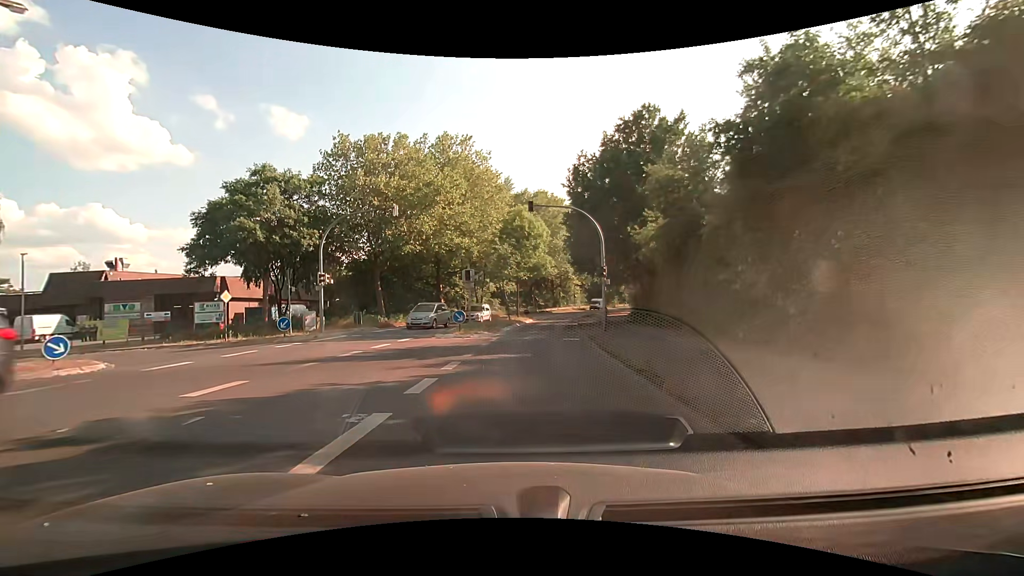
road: tertiary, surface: asphalt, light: Day
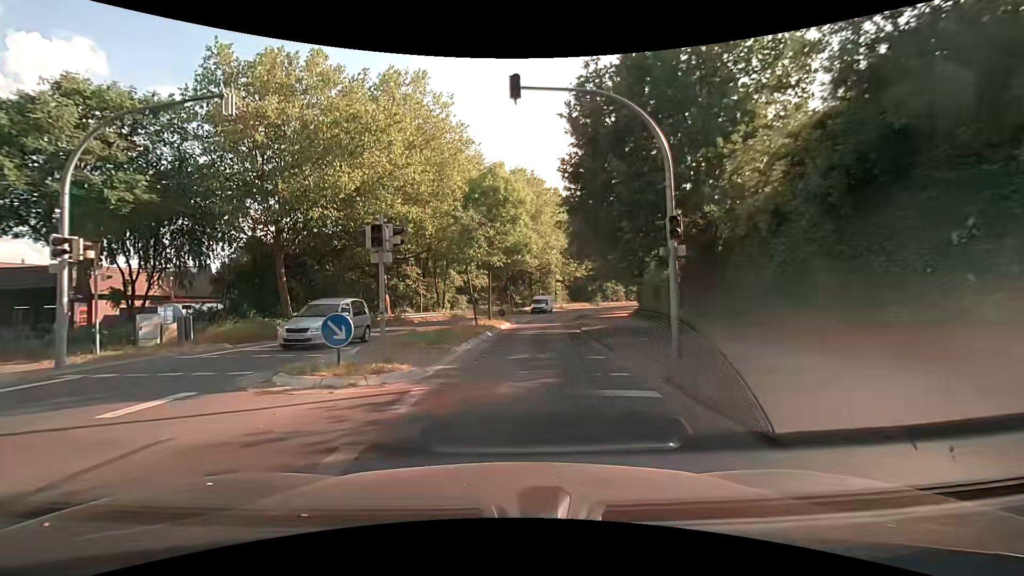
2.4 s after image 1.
(+0.5, +13.9) m; +5°
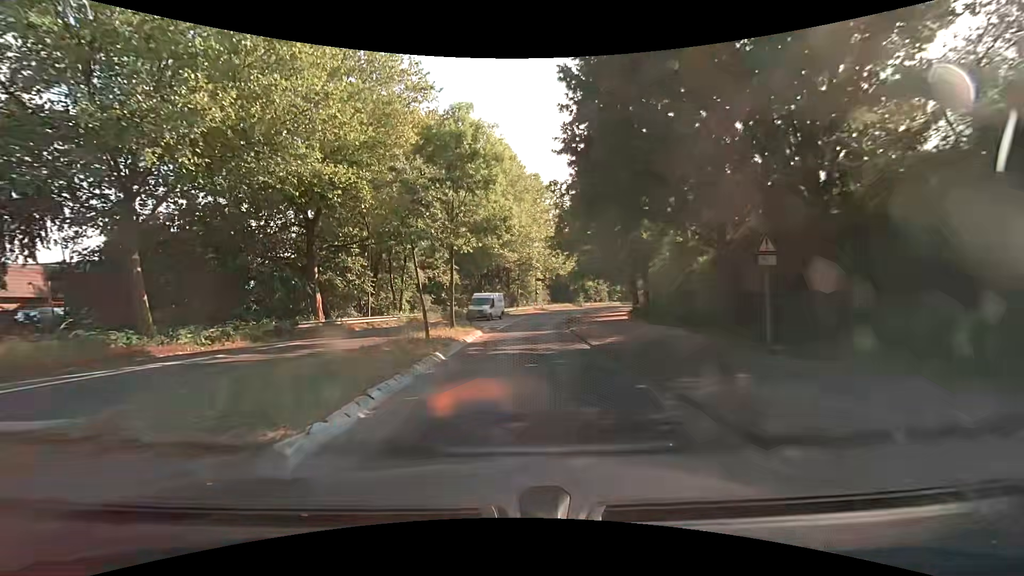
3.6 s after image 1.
(+0.1, +9.4) m; +1°
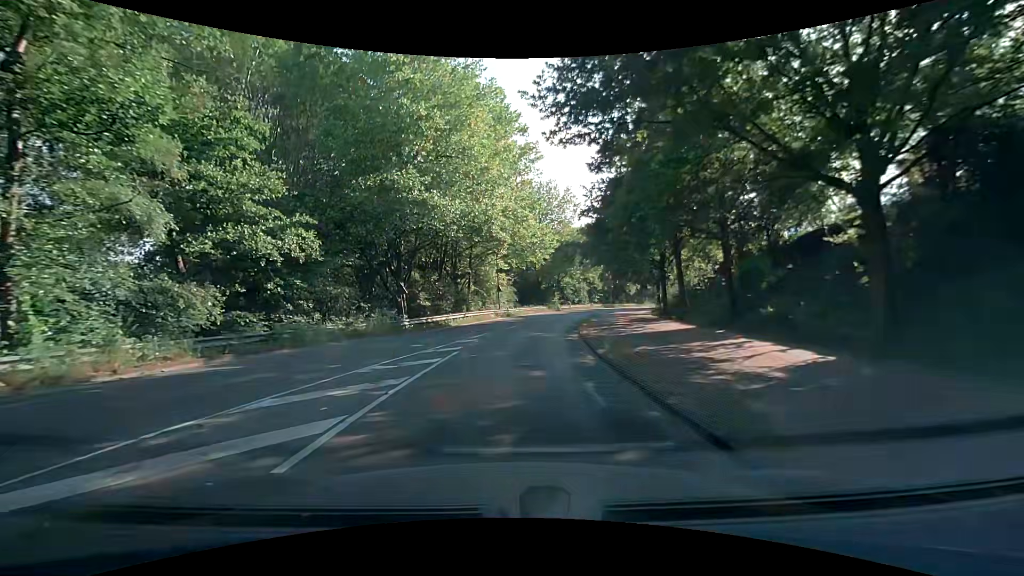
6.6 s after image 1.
(+1.5, +28.5) m; +5°
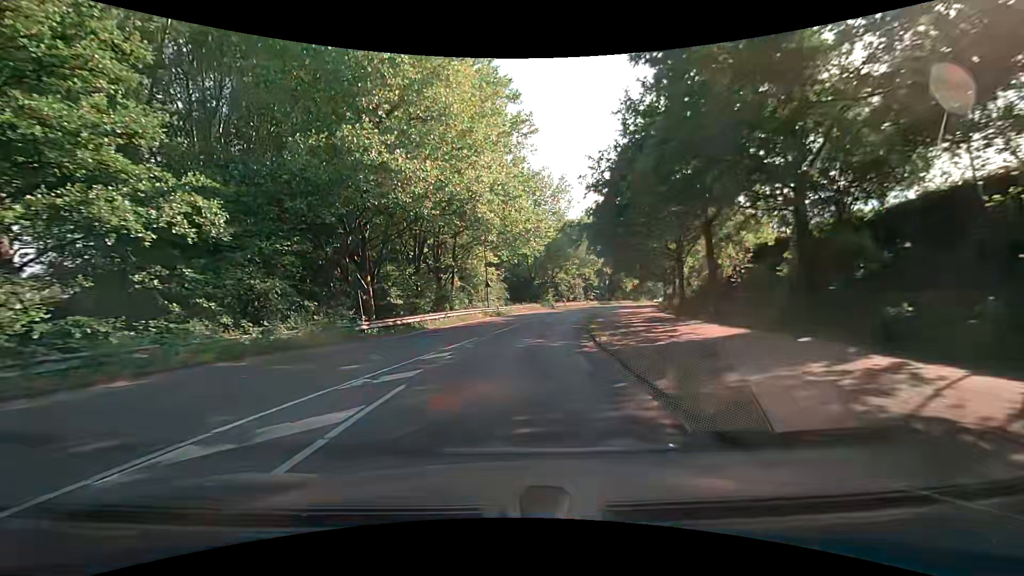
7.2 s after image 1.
(0.0, +6.4) m; +1°
(0, +10) (+1, +20) (+2, +30) (+4, +40) (+6, +49) (+9, +59) (+12, +69) (+15, +78) (+19, +87) (+23, +97) m
